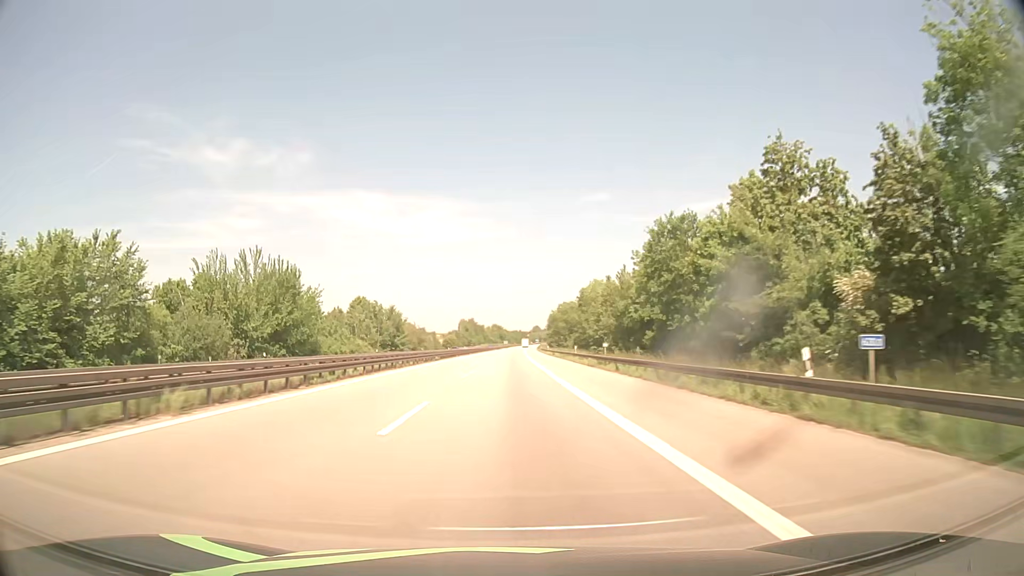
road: motorway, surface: asphalt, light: Day
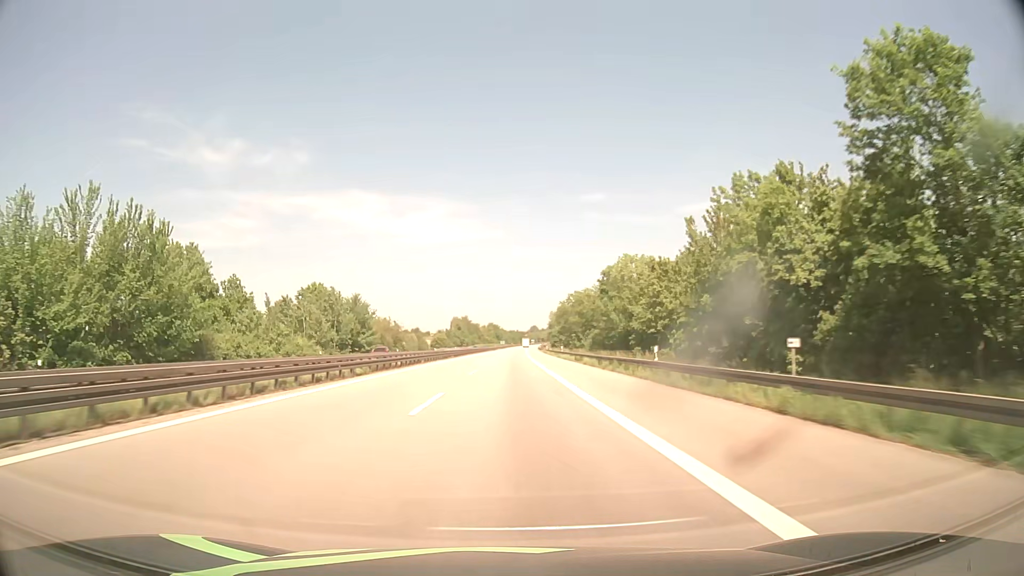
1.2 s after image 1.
(0.0, +33.5) m; 0°
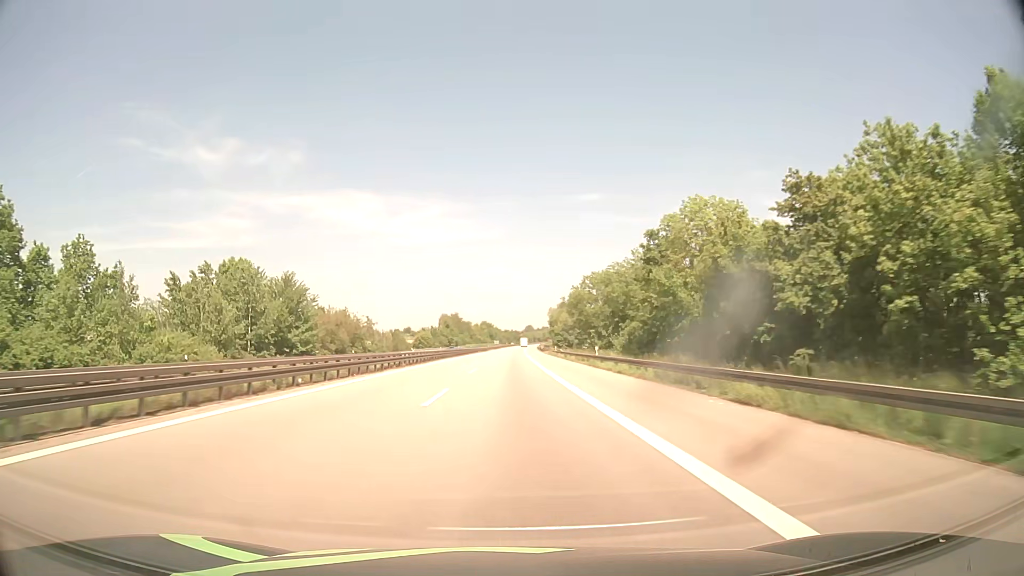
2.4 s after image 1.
(+0.1, +34.4) m; 0°
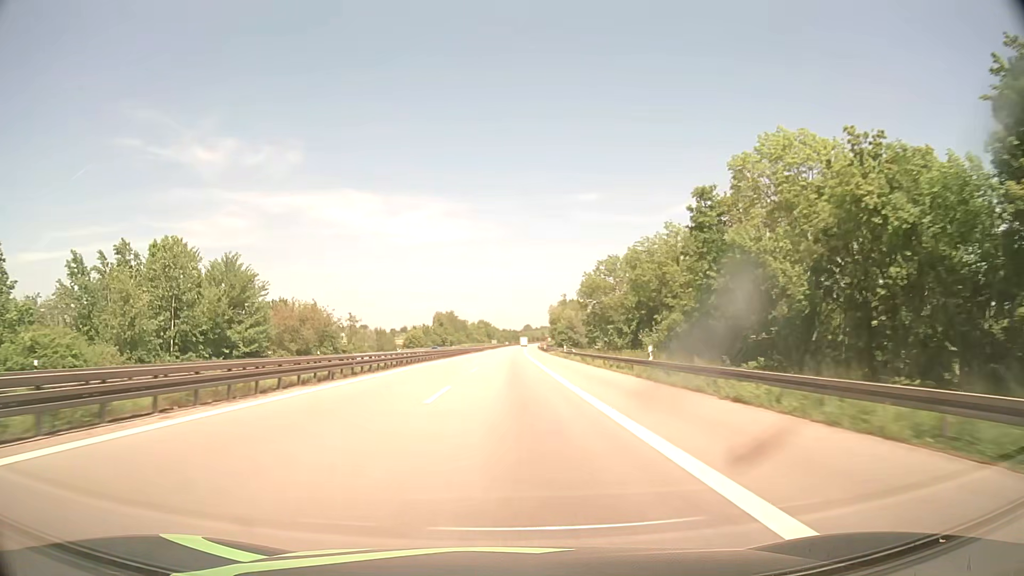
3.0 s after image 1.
(0.0, +17.6) m; 0°
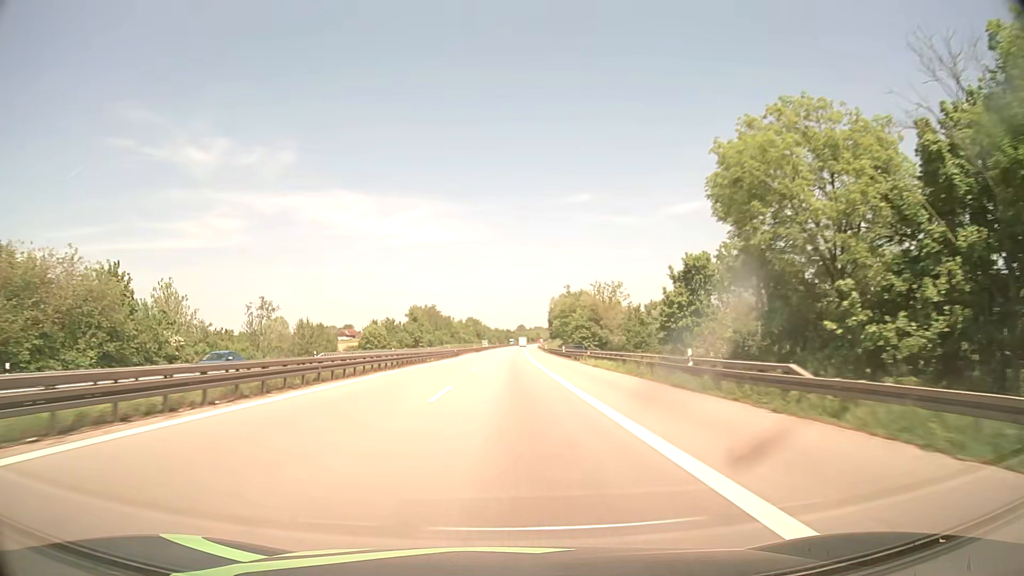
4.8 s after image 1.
(+0.3, +54.1) m; +1°
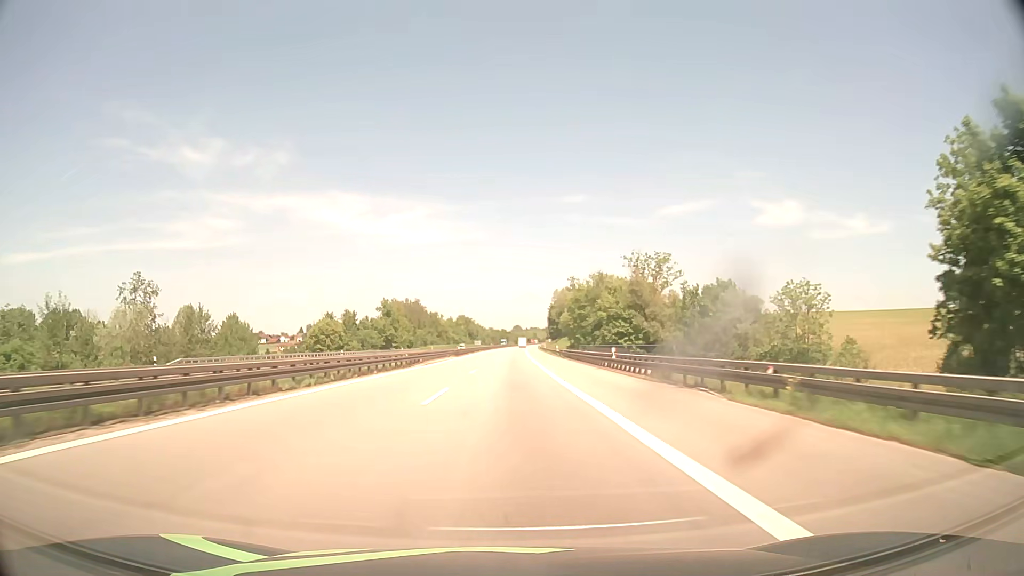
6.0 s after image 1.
(+0.2, +37.2) m; 0°
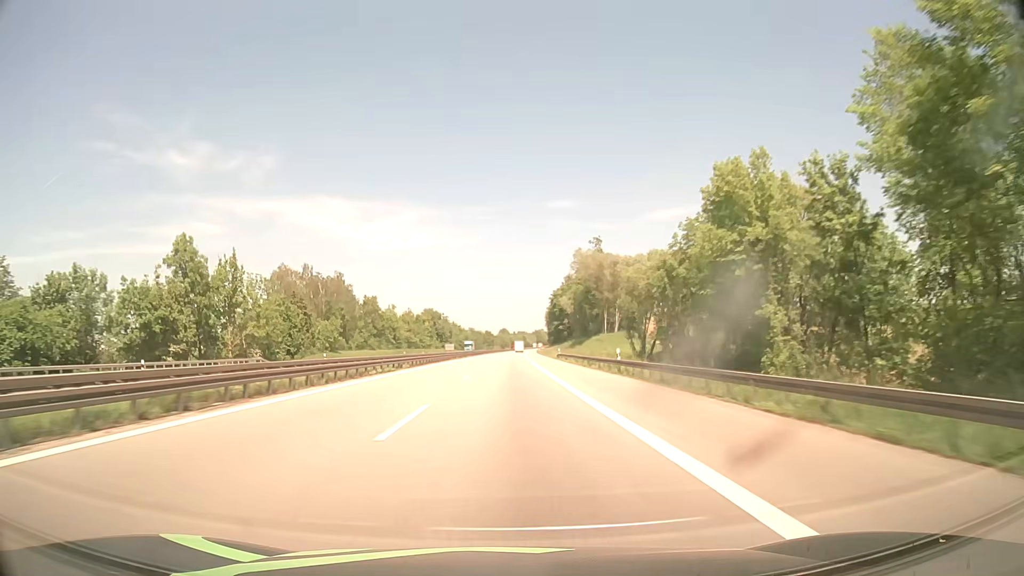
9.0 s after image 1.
(+0.9, +96.8) m; +1°
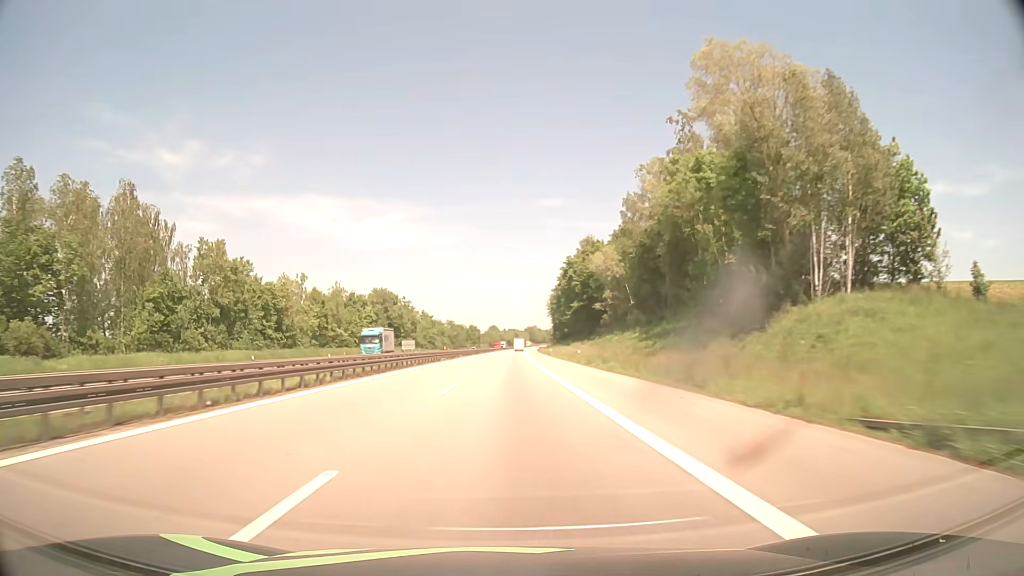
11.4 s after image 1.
(+0.5, +81.3) m; +1°
(0, +10) (0, +20) (0, +30) (0, +40) (0, +50) (0, +60) (0, +70) (+1, +80) (+1, +90) (+1, +100) m
